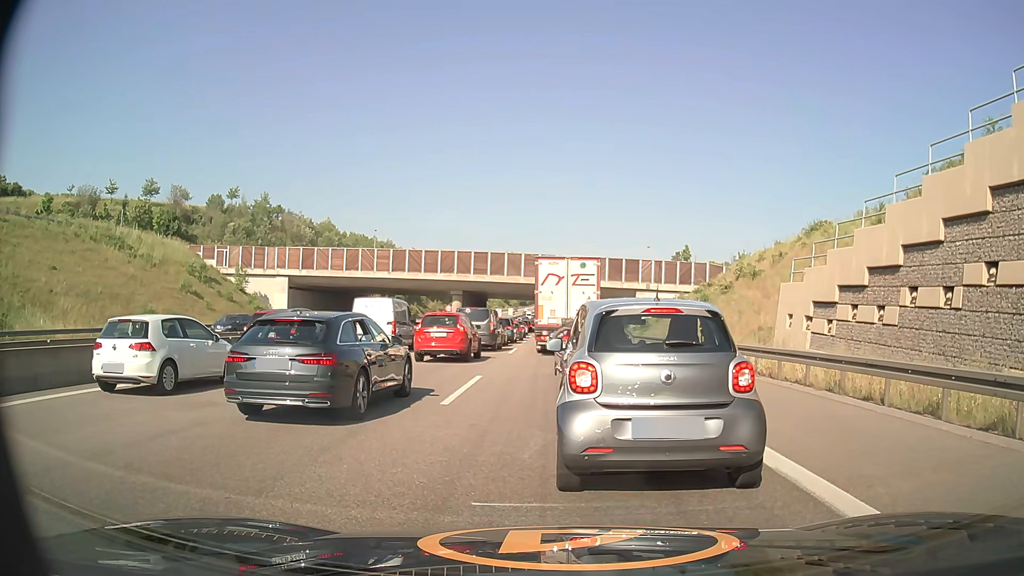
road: motorway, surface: asphalt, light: Day
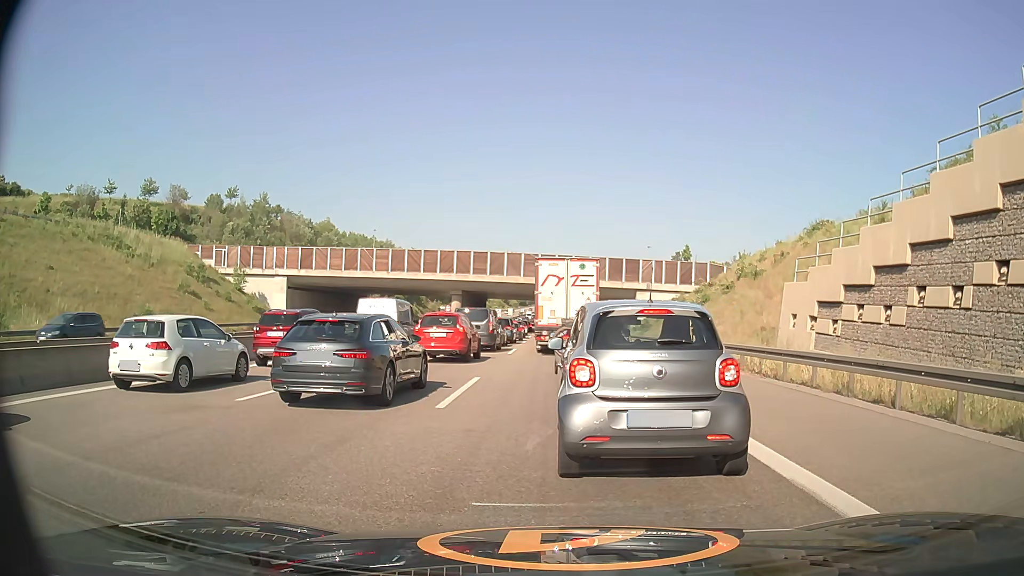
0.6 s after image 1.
(0.0, +0.5) m; 0°
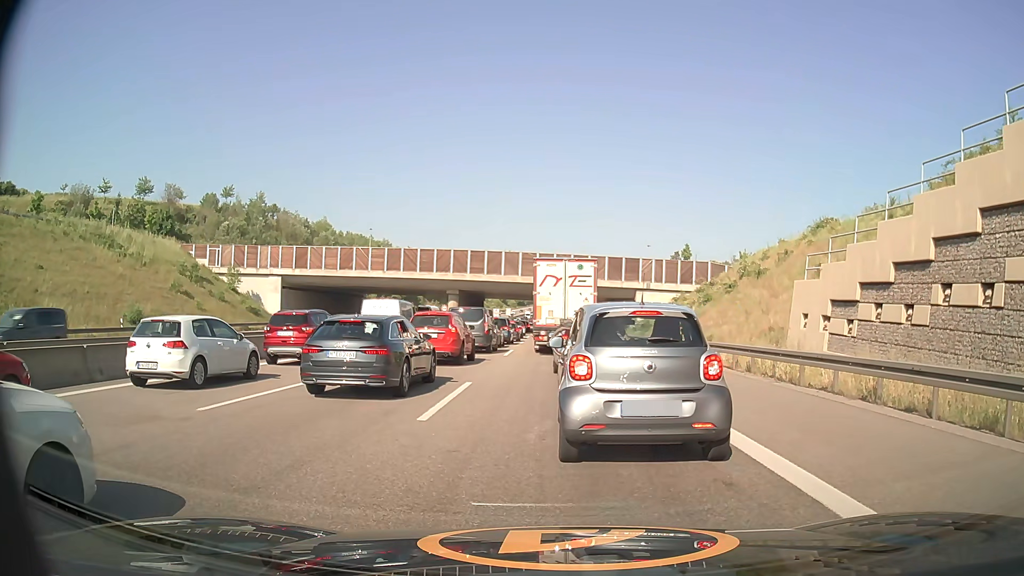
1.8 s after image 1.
(0.0, +1.4) m; 0°
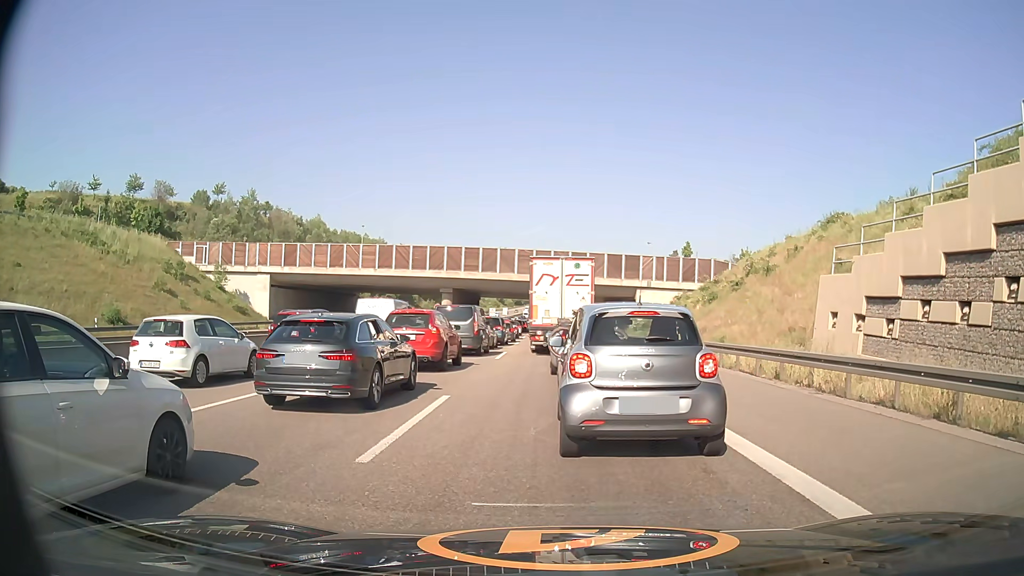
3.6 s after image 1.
(0.0, +2.9) m; 0°
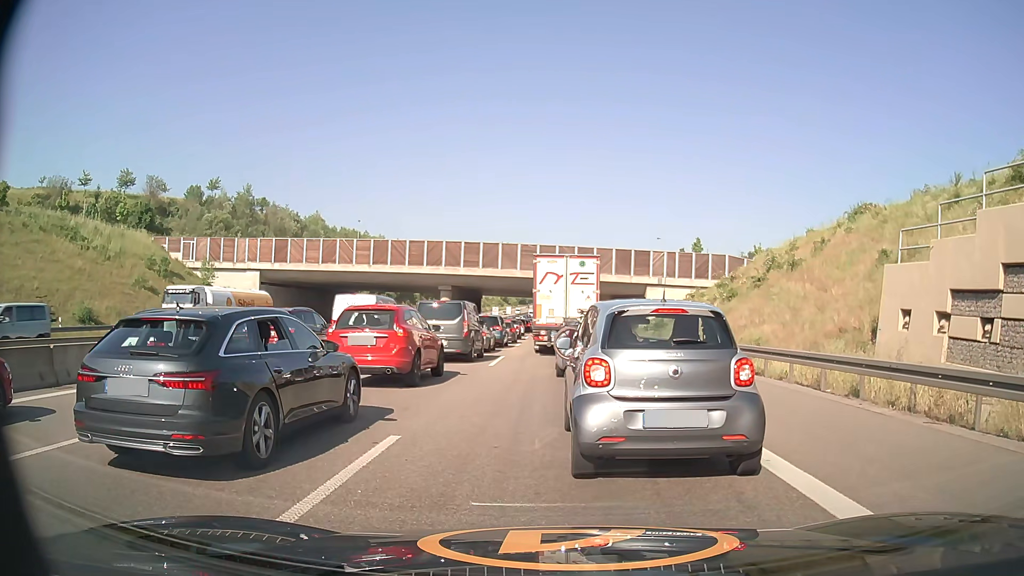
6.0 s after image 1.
(0.0, +4.4) m; 0°
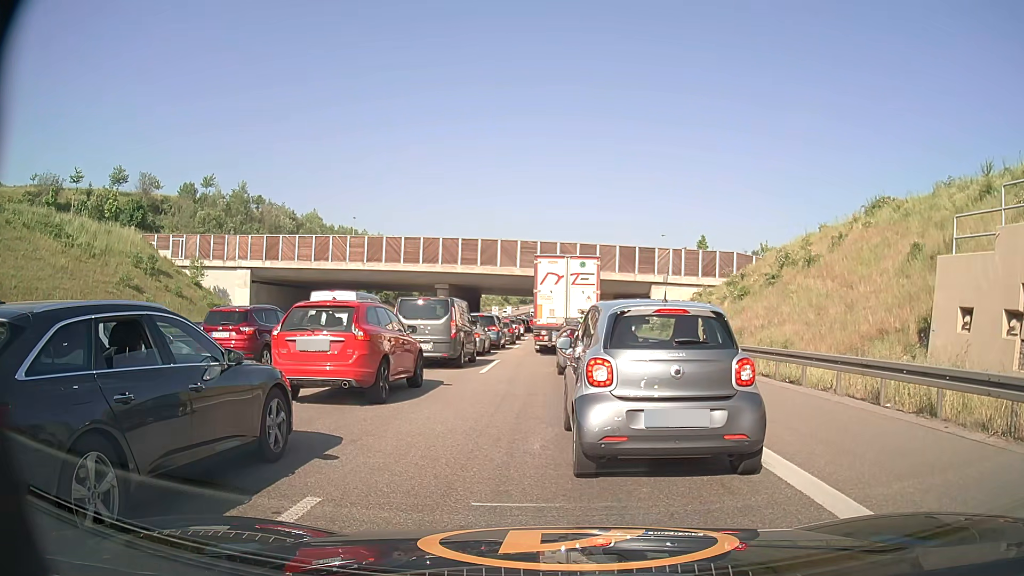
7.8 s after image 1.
(0.0, +2.8) m; 0°
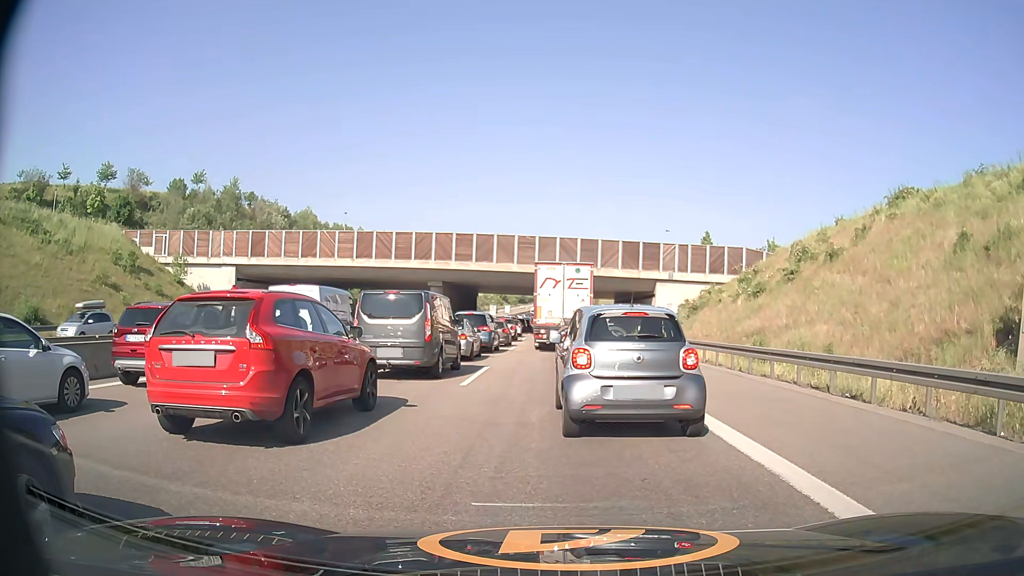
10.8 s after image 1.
(0.0, +3.6) m; 0°
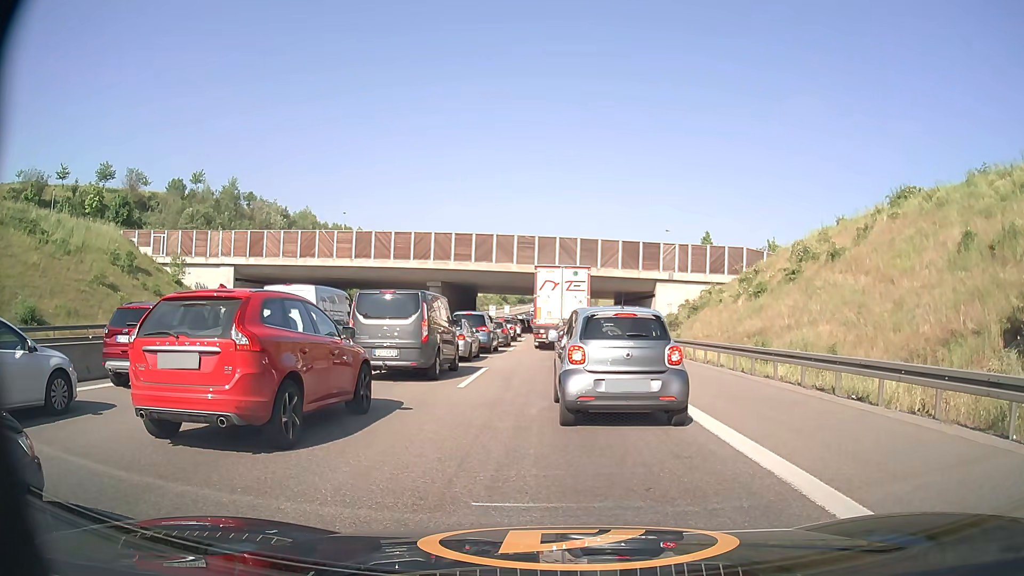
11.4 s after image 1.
(0.0, +0.3) m; 0°
(0, +10) (0, +20) (0, +30) (0, +40) (0, +50) (-1, +60) (-1, +70) (-1, +80) (-1, +90) (0, +100) m
